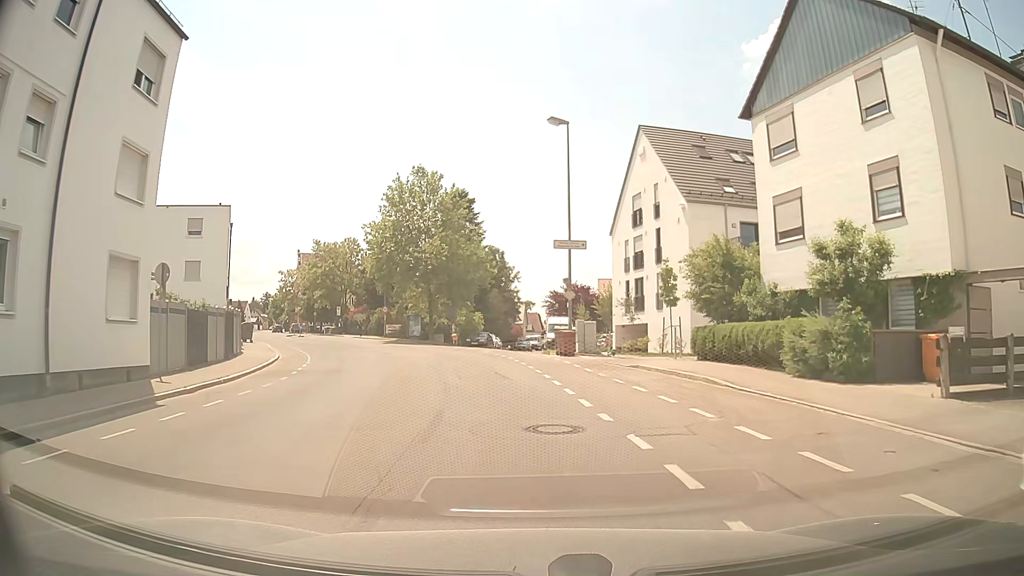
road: tertiary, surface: asphalt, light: Day
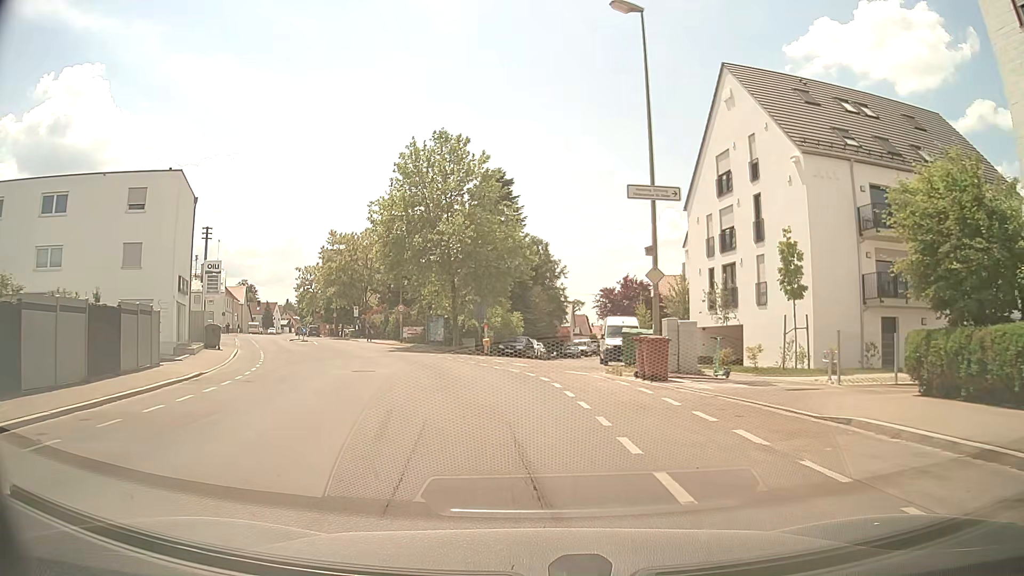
(-0.2, +12.2) m; -4°
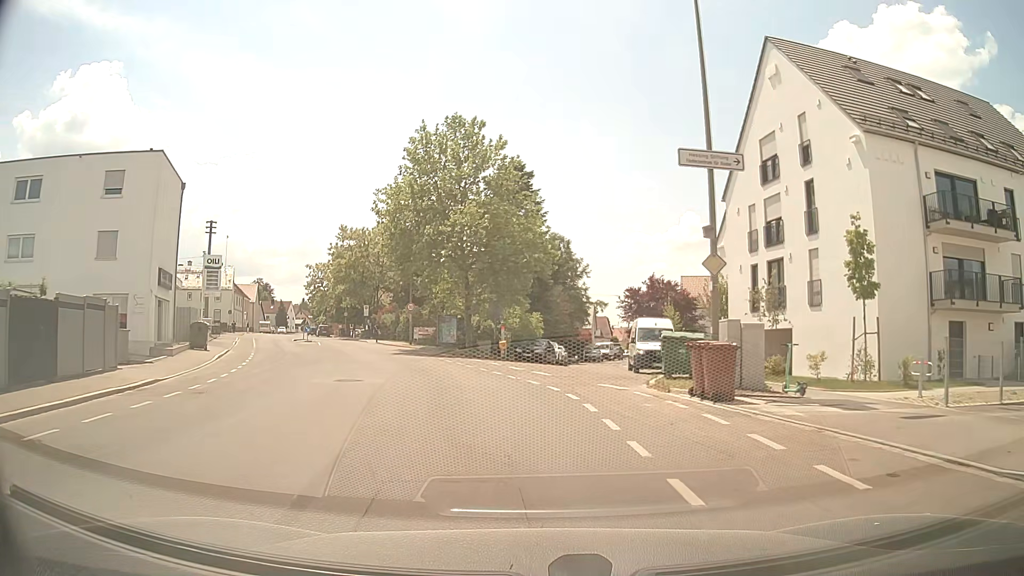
(0.0, +4.0) m; -1°
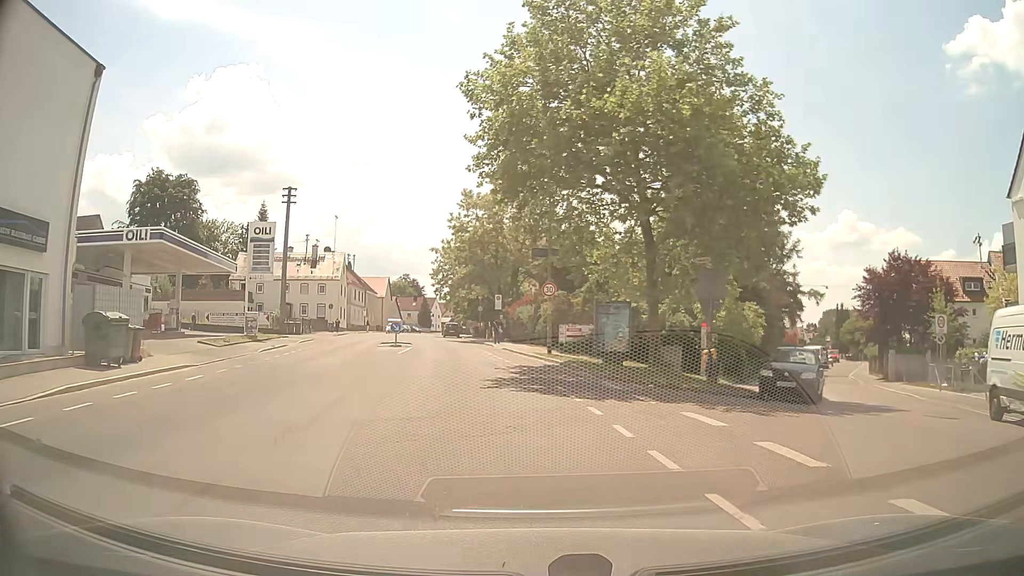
(-2.3, +19.8) m; -14°
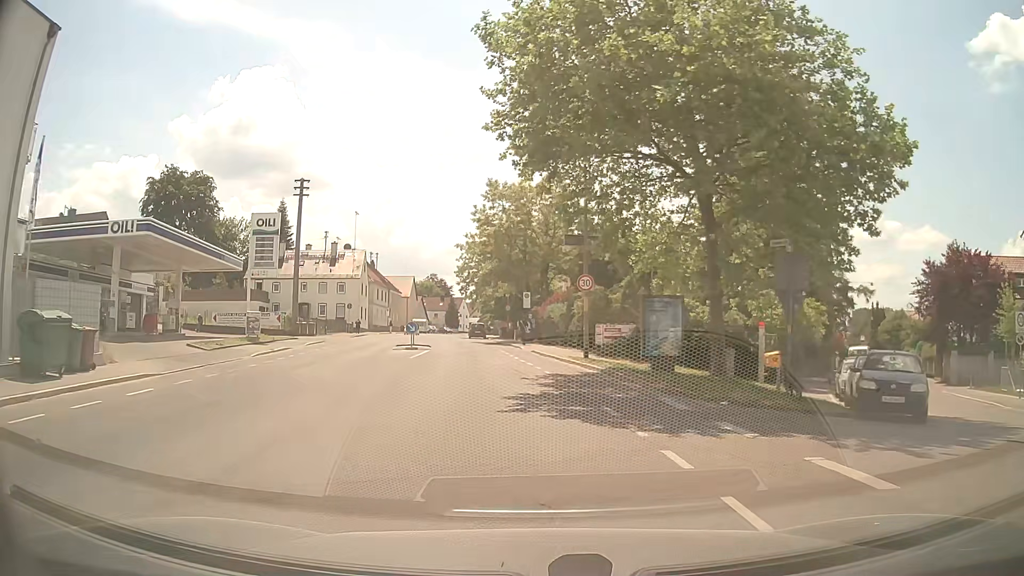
(-0.1, +4.0) m; -2°
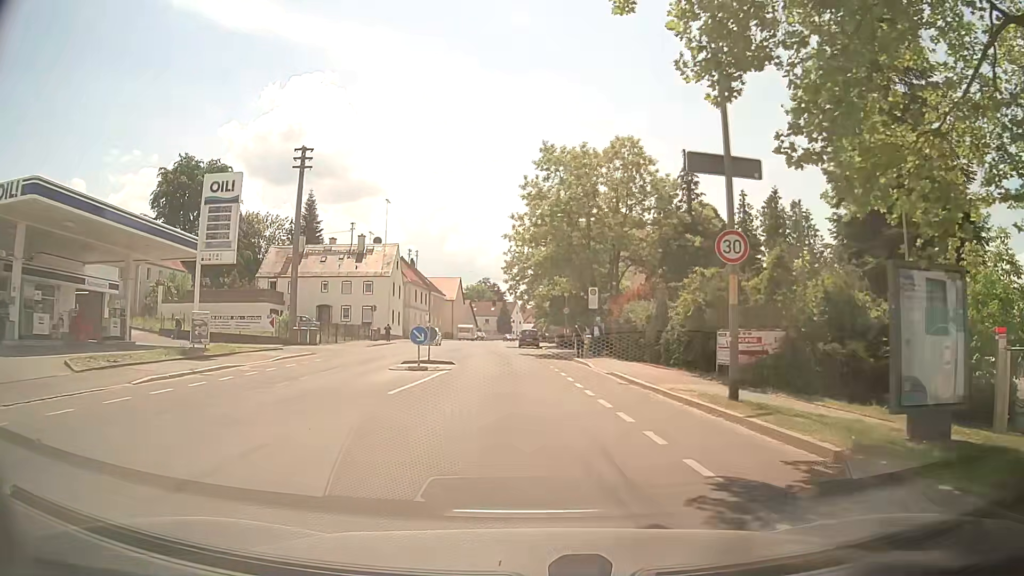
(-0.6, +12.2) m; -5°
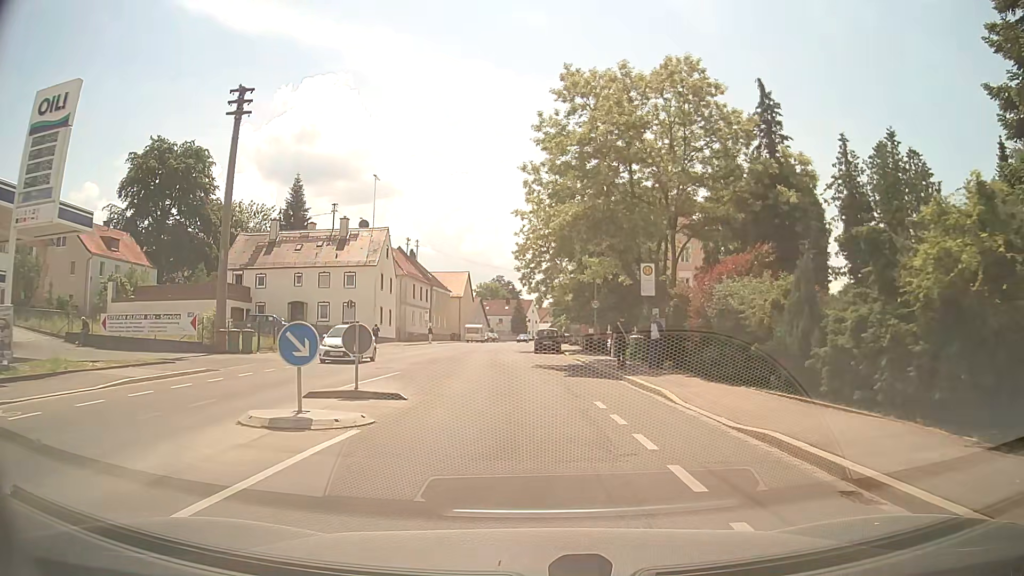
(-0.2, +12.5) m; -1°
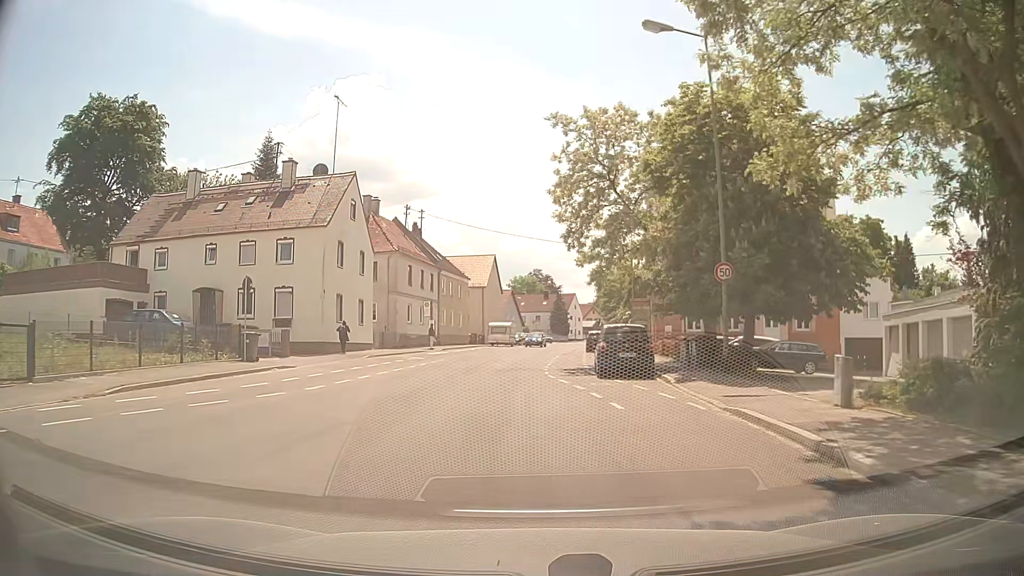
(-0.8, +22.1) m; -4°
(0, +10) (-1, +20) (-1, +30) (0, +40) (+1, +50) (+2, +60) (+3, +70) (+5, +80) (+6, +90) (+8, +99) m
